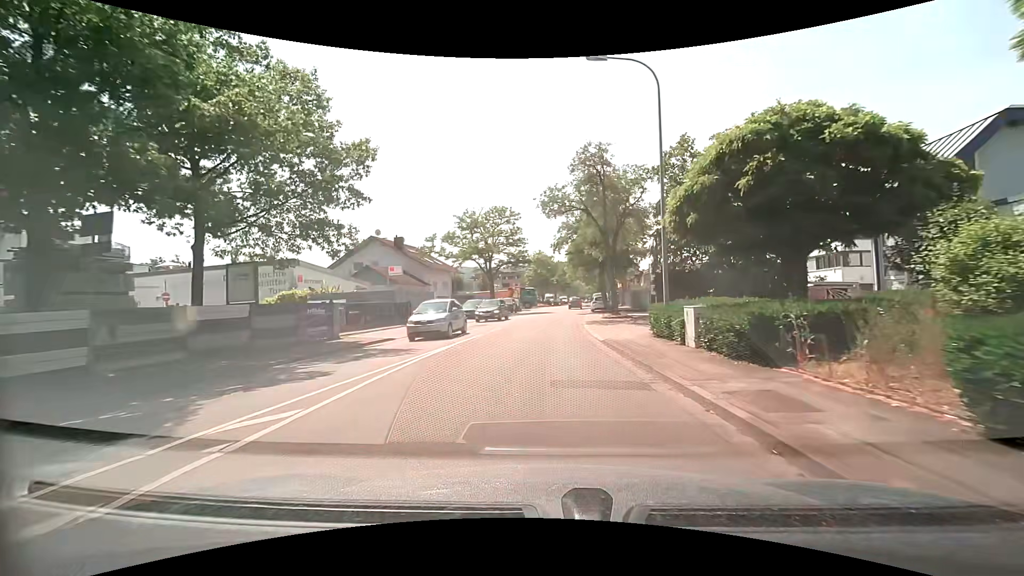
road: unclassified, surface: asphalt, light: Day
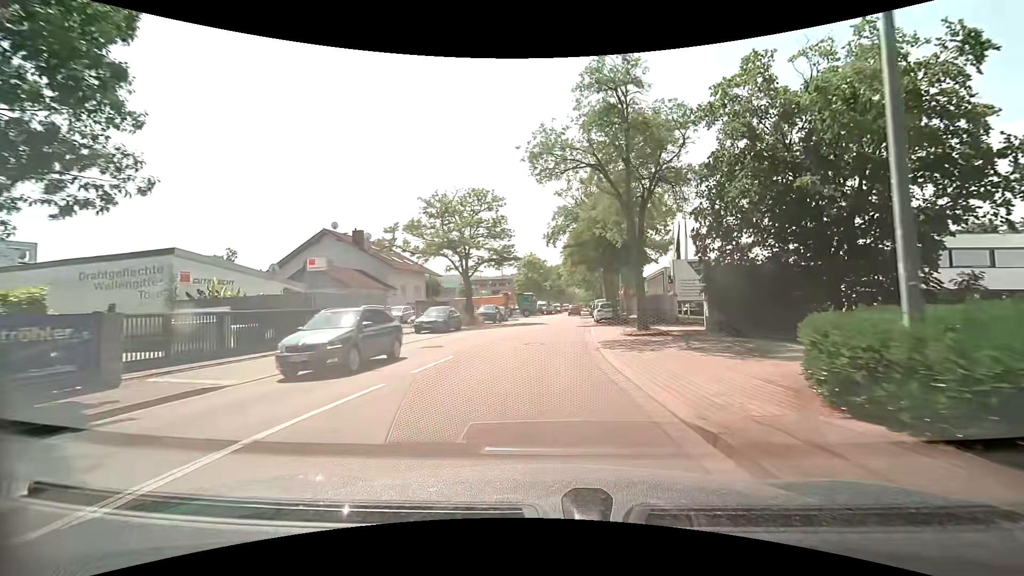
(+0.1, +10.8) m; +1°
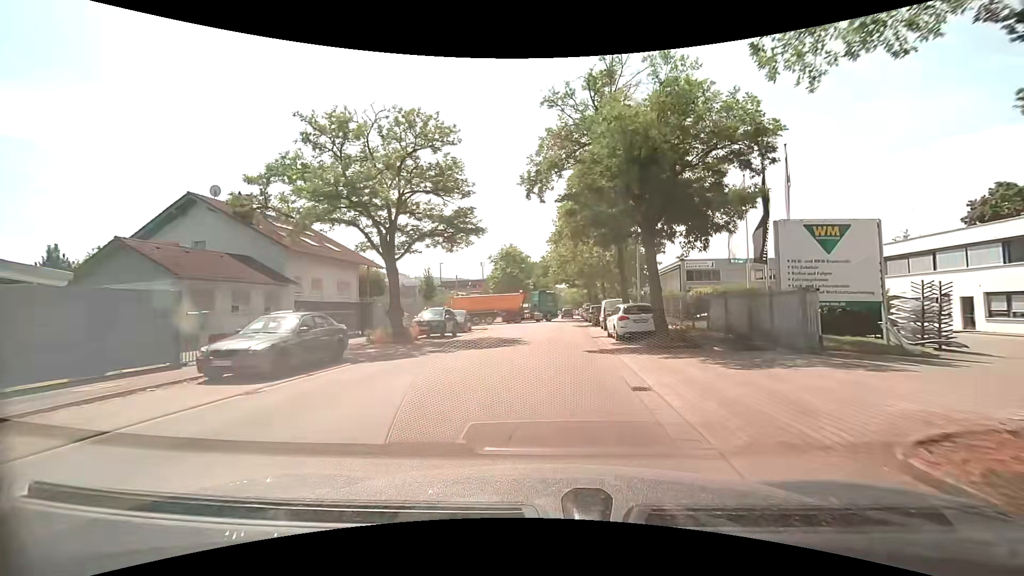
(+0.3, +16.4) m; +2°
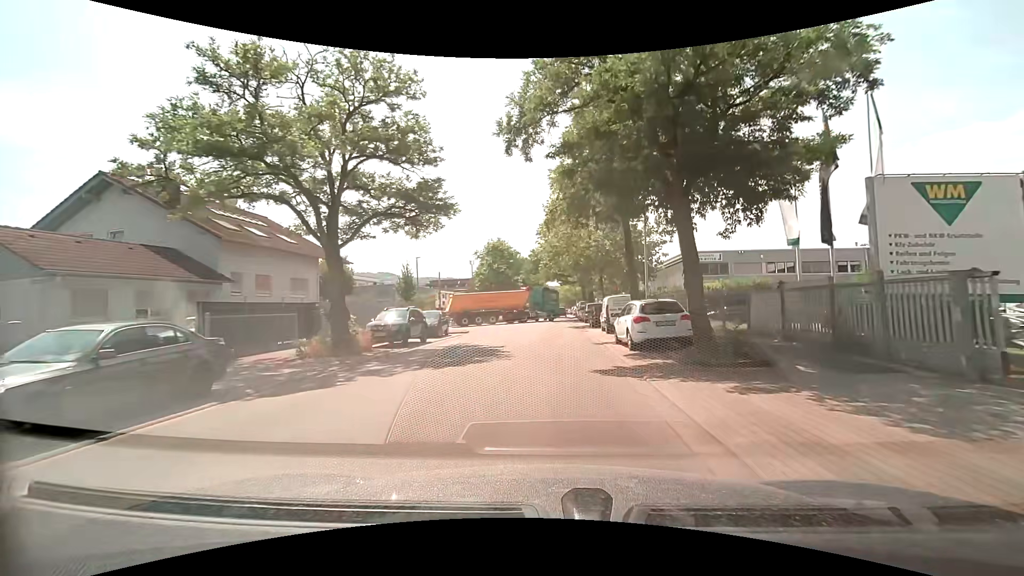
(+0.1, +5.4) m; +1°
